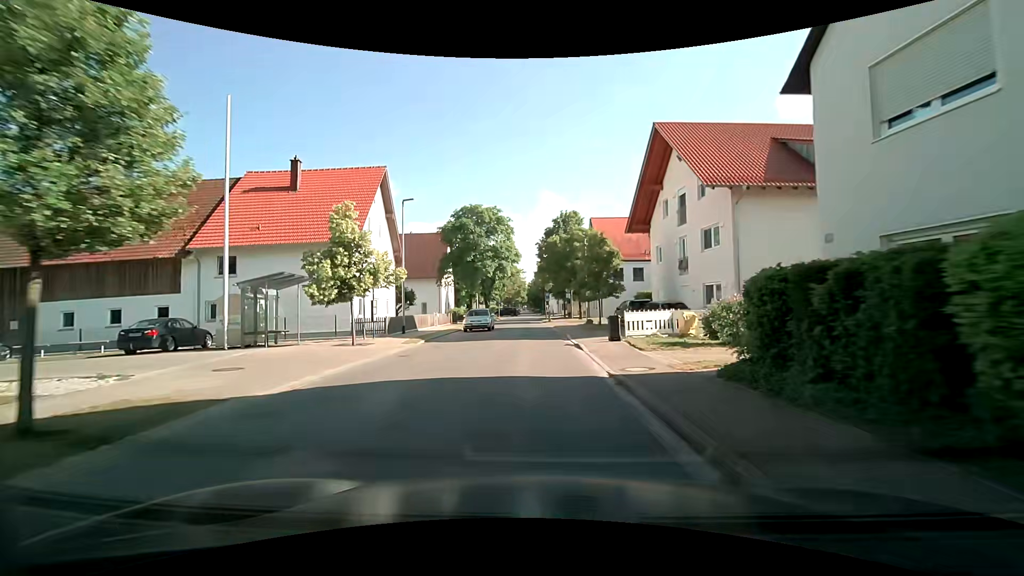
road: tertiary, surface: asphalt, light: Day
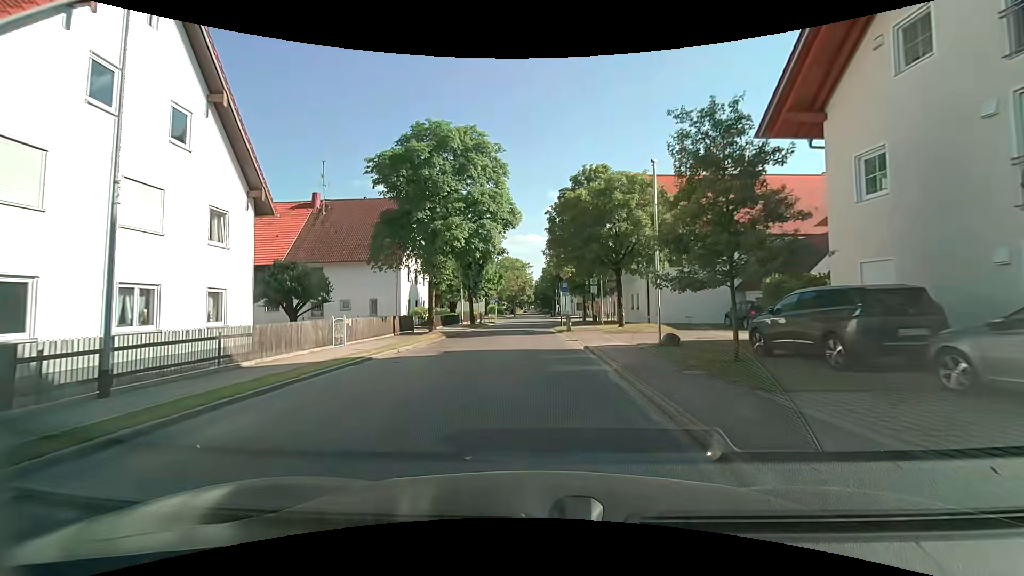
(-0.7, +20.3) m; -2°
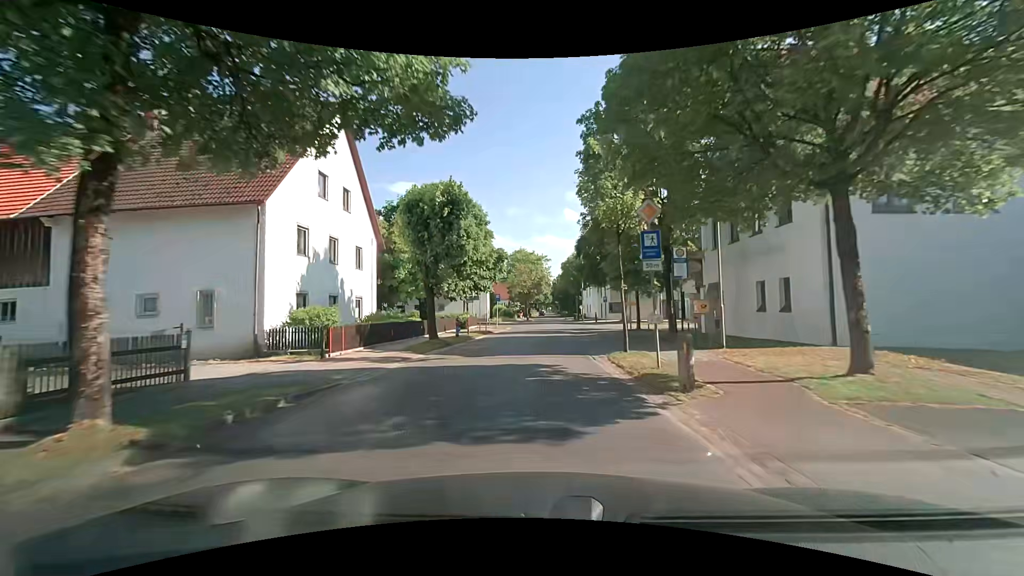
(-0.4, +20.7) m; -2°
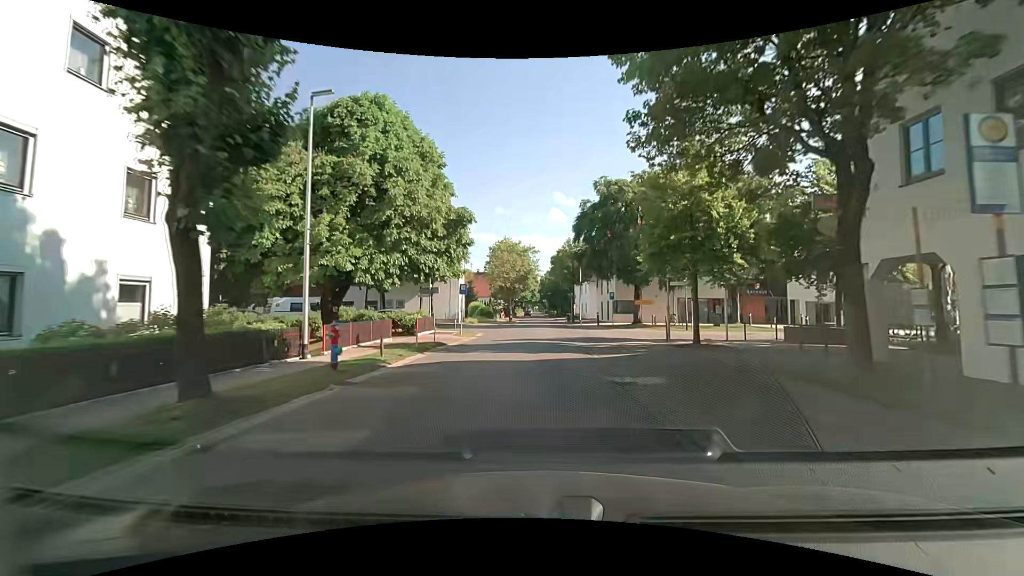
(0.0, +13.9) m; +1°
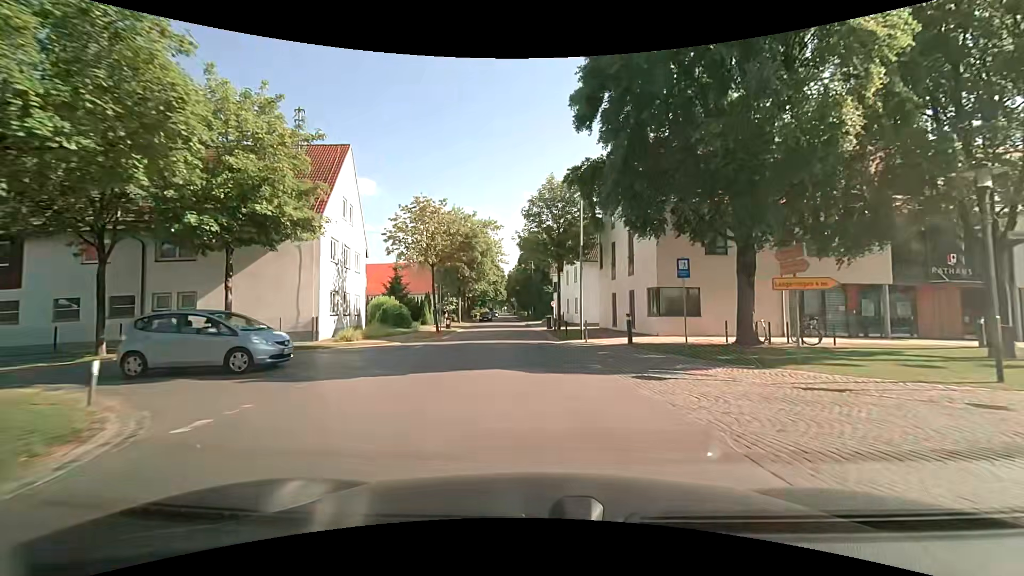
(+0.9, +27.5) m; +4°
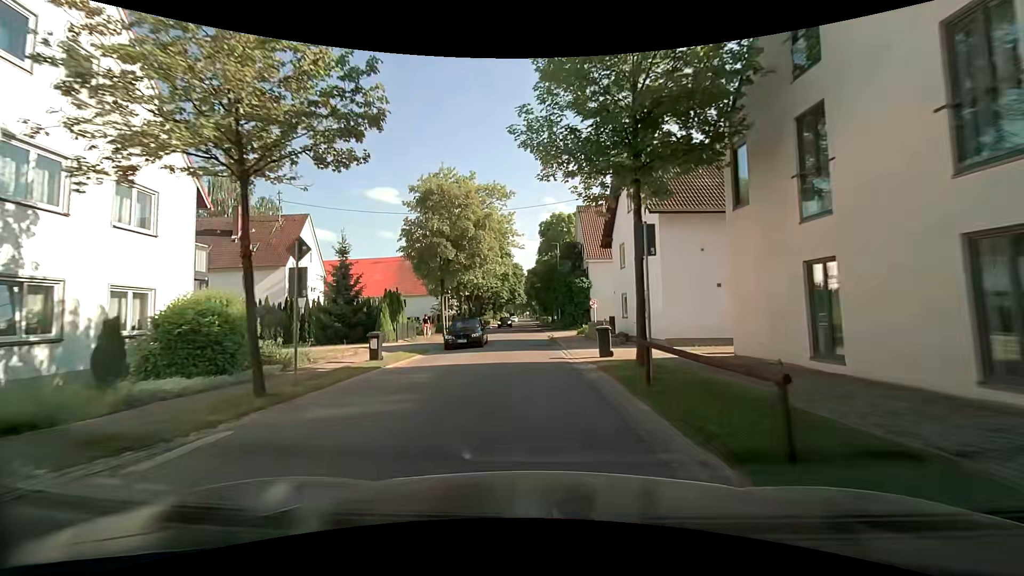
(-0.5, +20.2) m; -3°
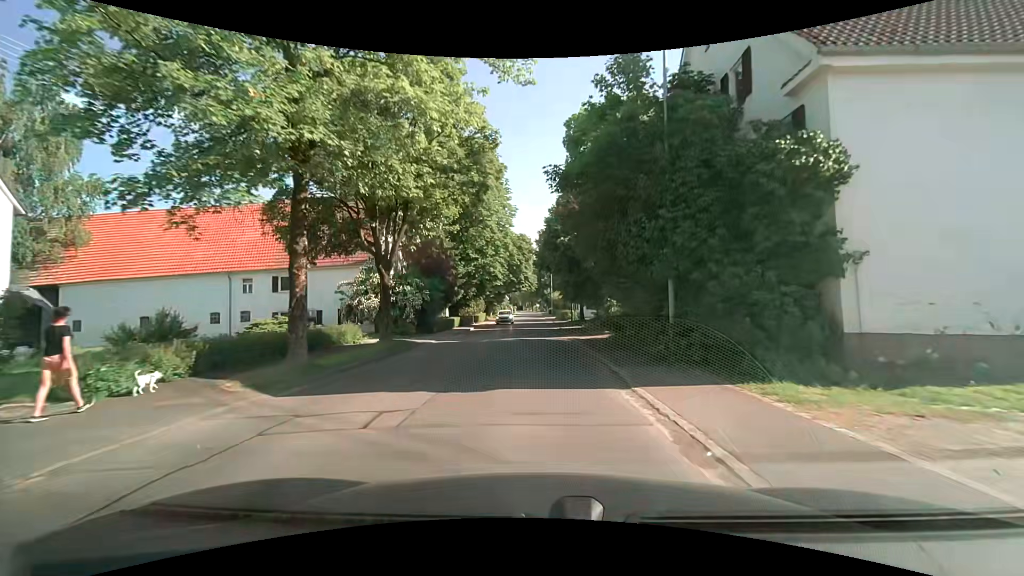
(-0.7, +33.2) m; -1°
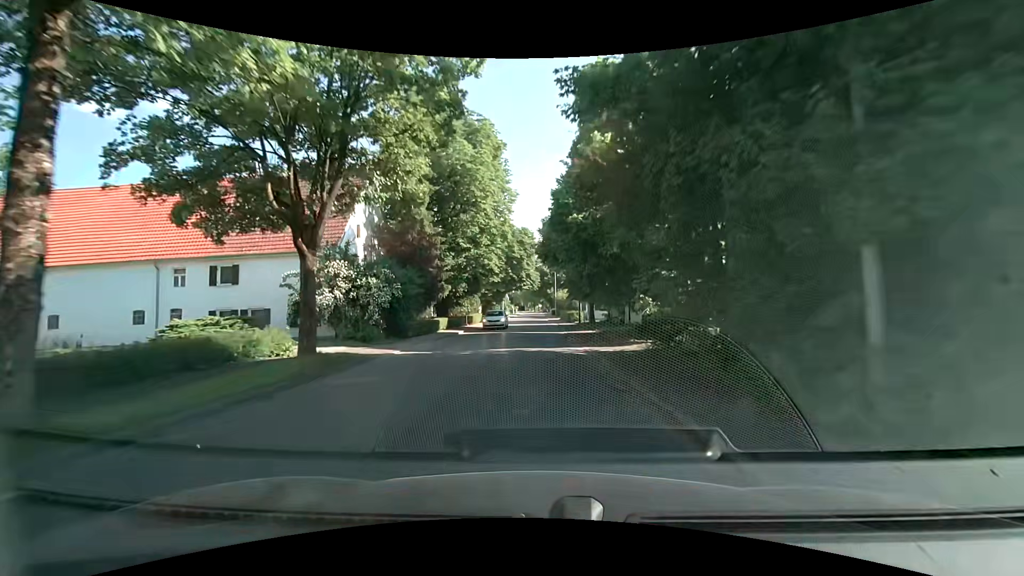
(0.0, +6.7) m; 0°
(0, +10) (0, +20) (0, +30) (0, +40) (0, +50) (0, +60) (0, +70) (0, +80) (0, +90) (0, +100) m
